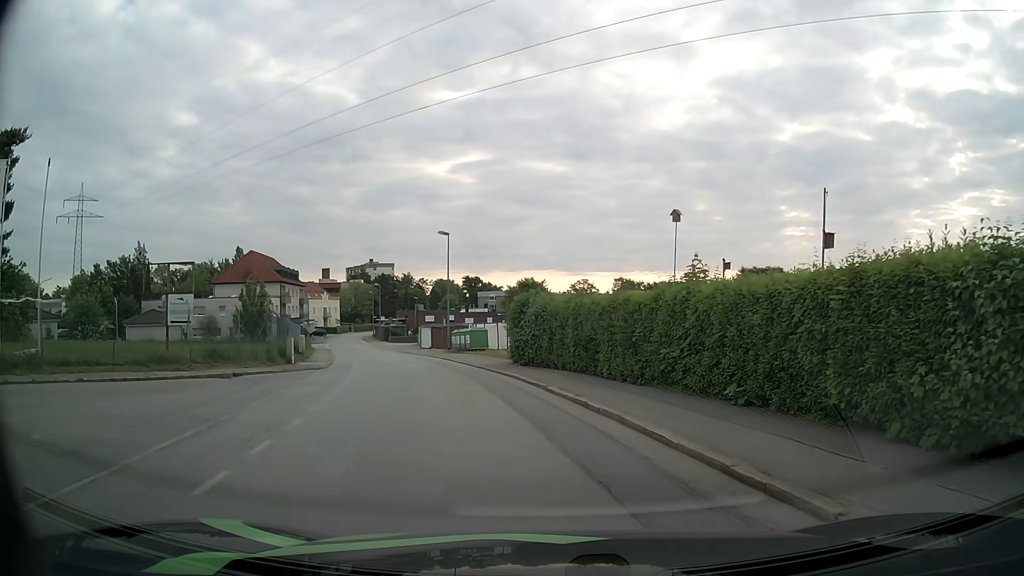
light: Day
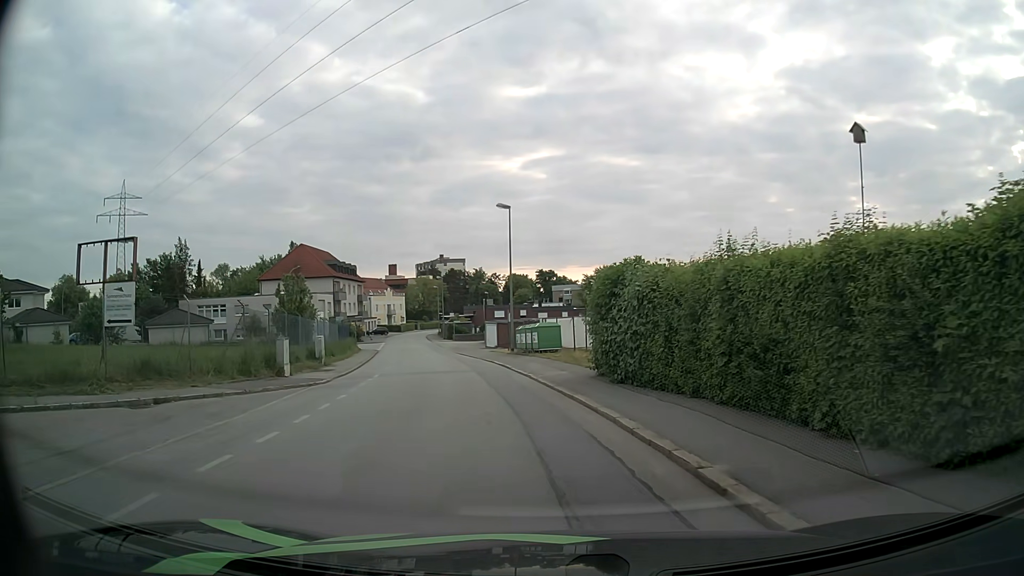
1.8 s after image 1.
(-0.5, +9.4) m; -7°
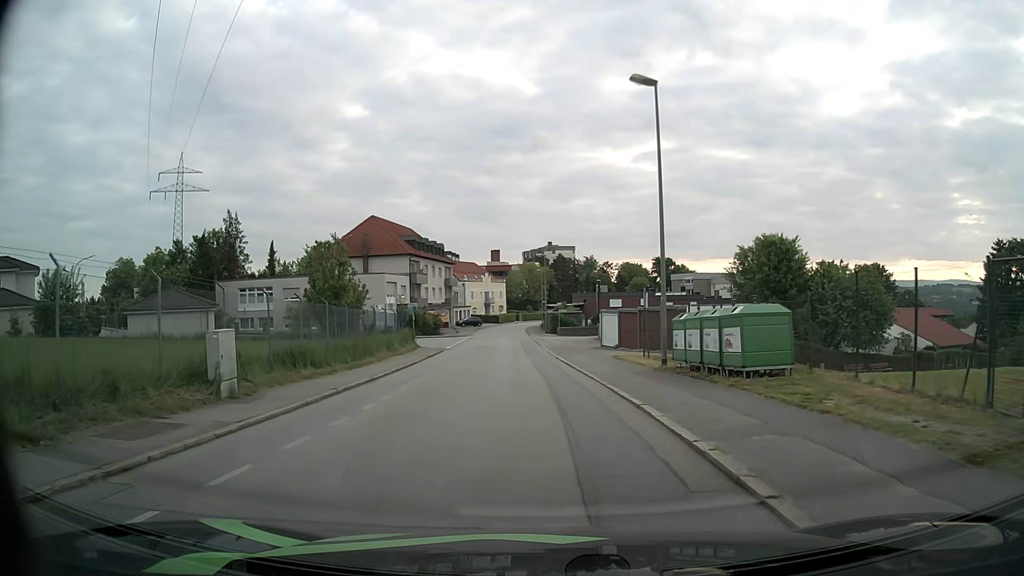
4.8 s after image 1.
(-2.0, +18.9) m; -10°
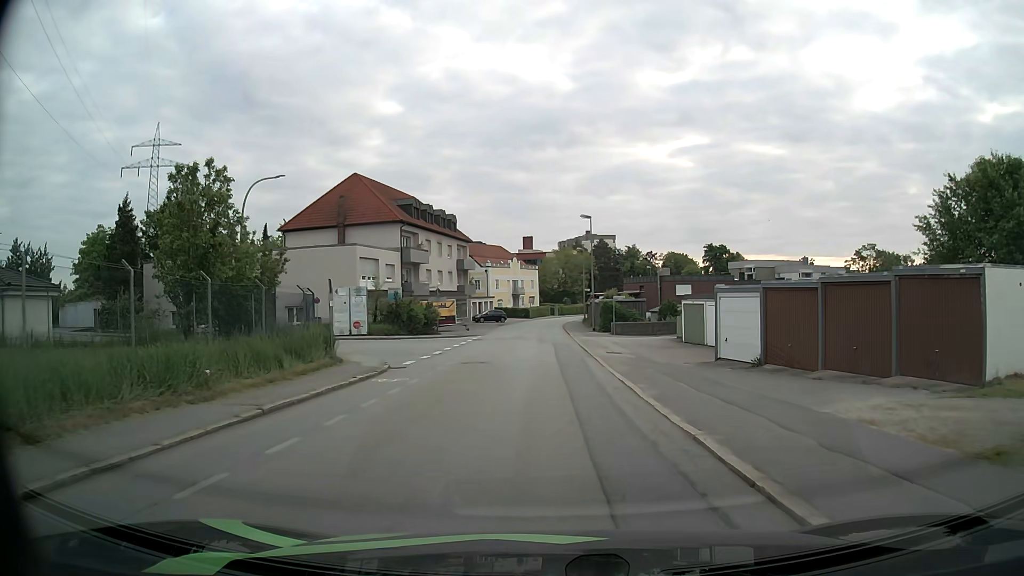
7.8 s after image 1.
(-0.8, +22.9) m; -3°
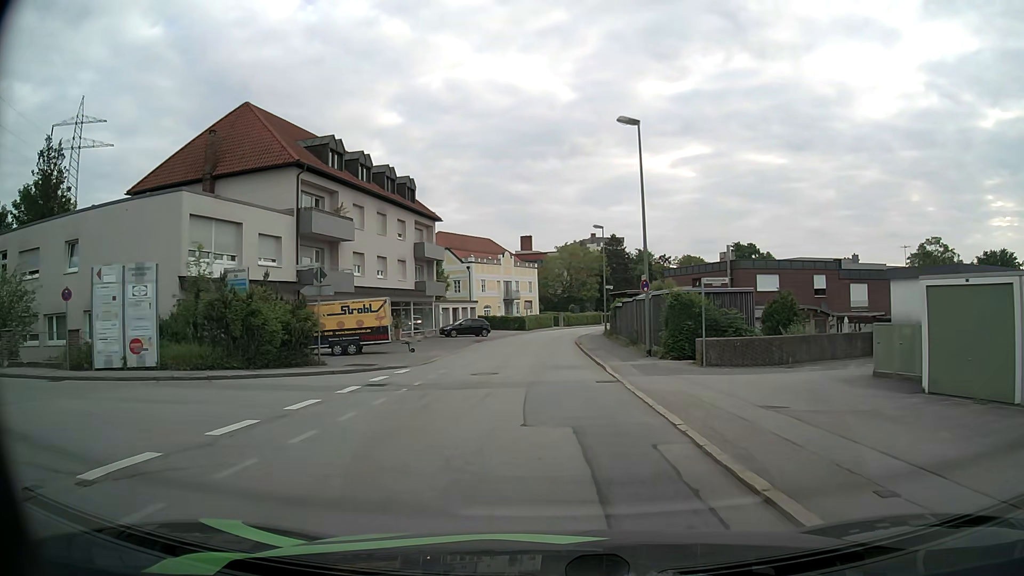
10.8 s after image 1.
(0.0, +25.2) m; 0°
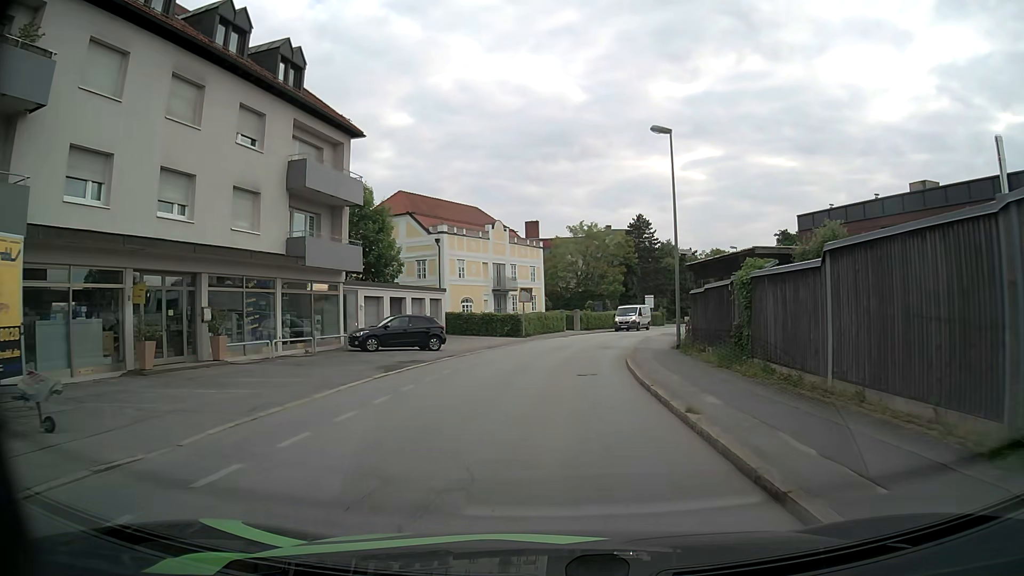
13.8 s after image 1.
(-0.2, +26.5) m; -1°
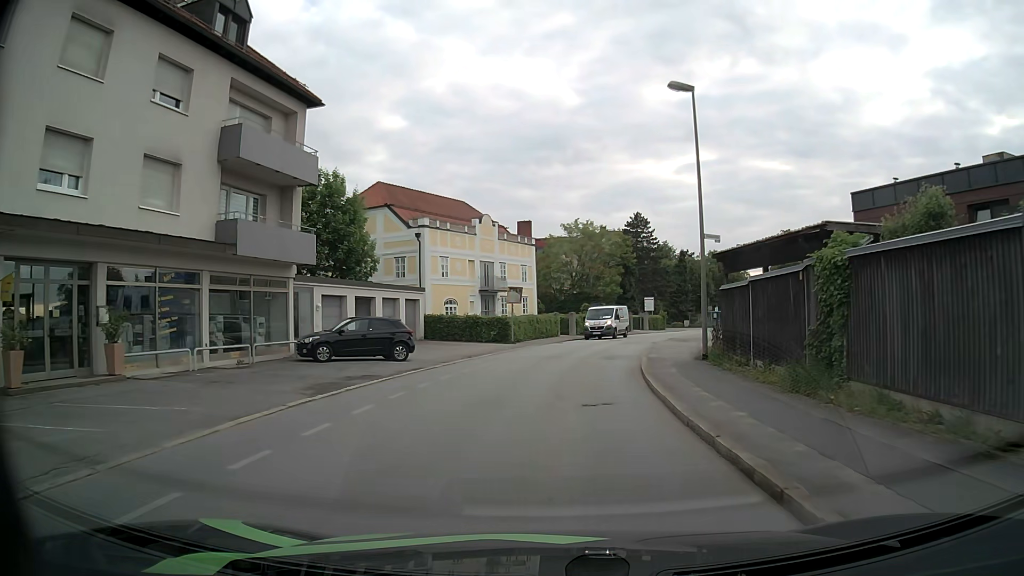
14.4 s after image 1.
(0.0, +5.2) m; 0°
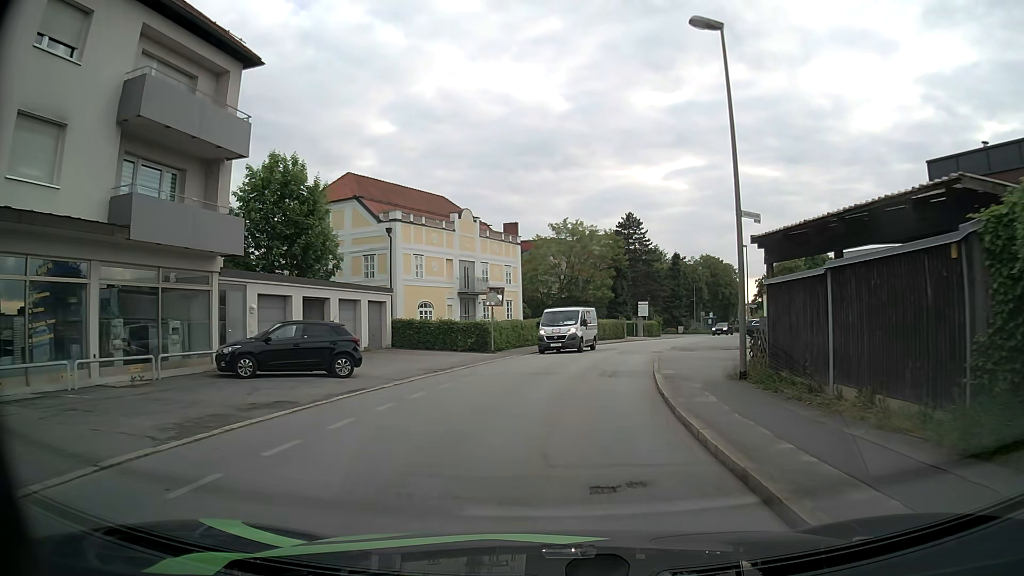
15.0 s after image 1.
(+0.1, +5.0) m; +2°
(0, +10) (+1, +20) (+3, +30) (+5, +39) (+9, +49) (+13, +58) (+17, +67) (+22, +76) (+26, +85) (+30, +94) m
